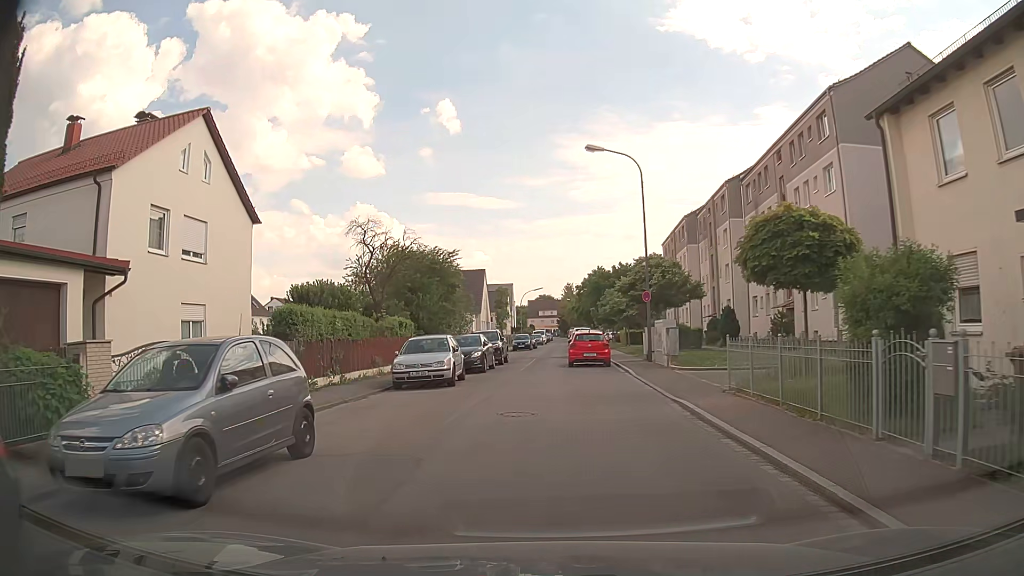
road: unclassified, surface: asphalt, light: Day
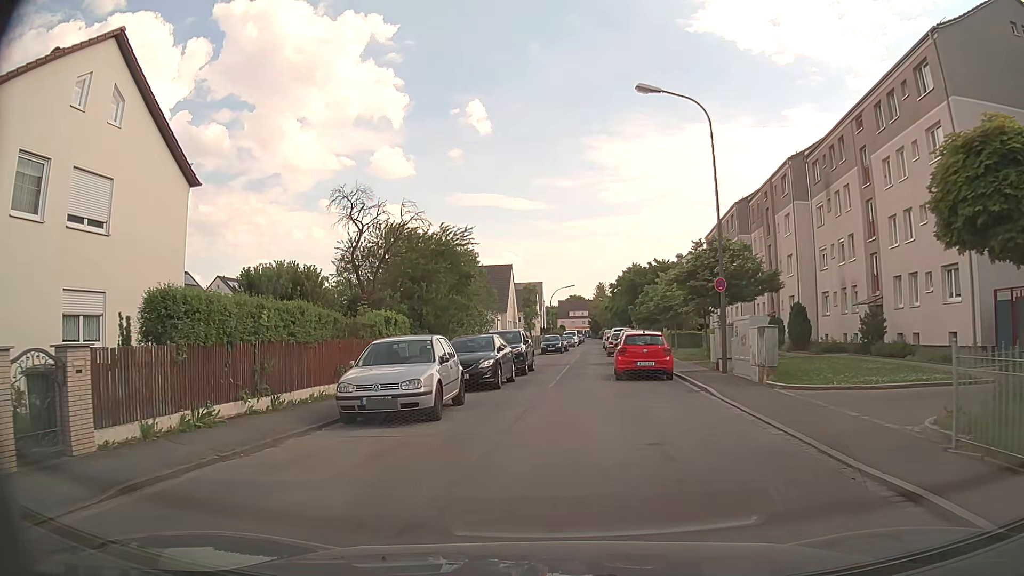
(-0.2, +7.4) m; -2°
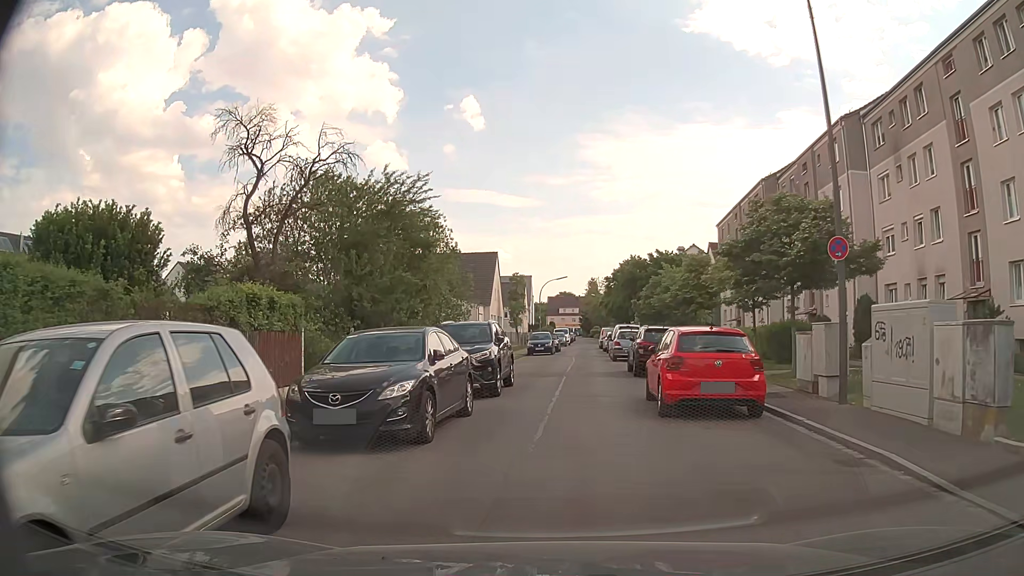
(-0.1, +9.3) m; +1°
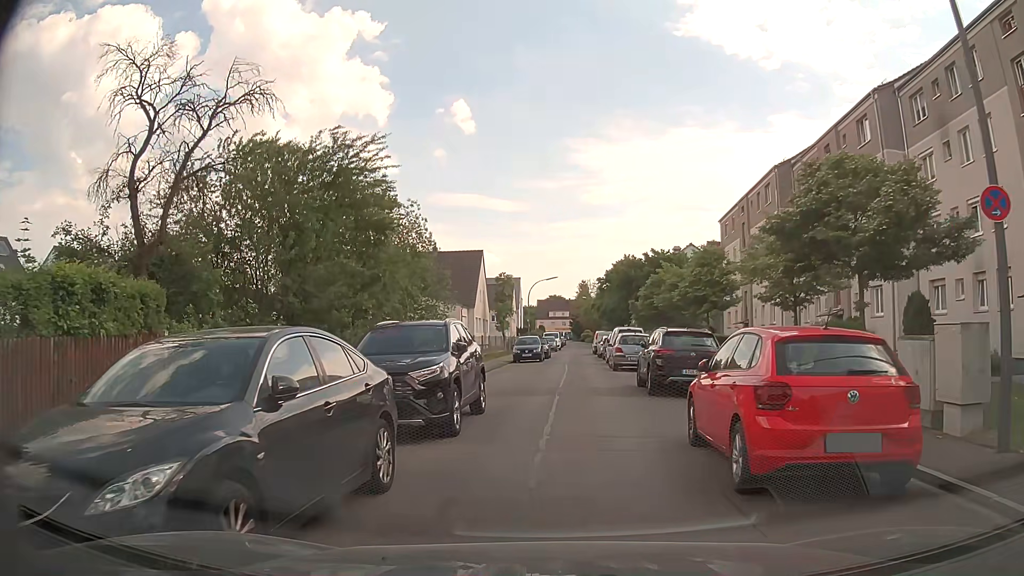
(0.0, +5.1) m; 0°
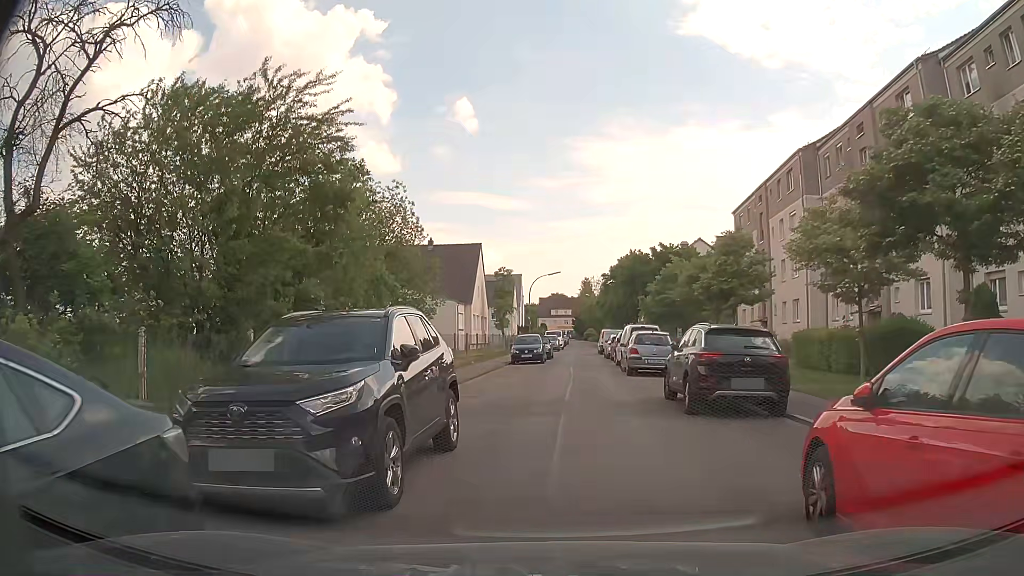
(0.0, +3.9) m; 0°
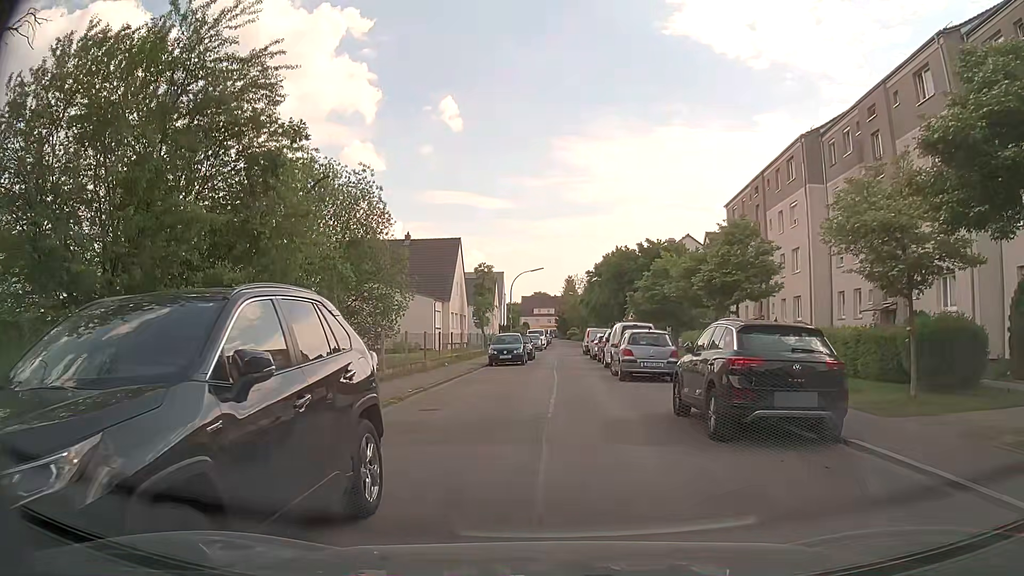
(0.0, +3.0) m; +1°
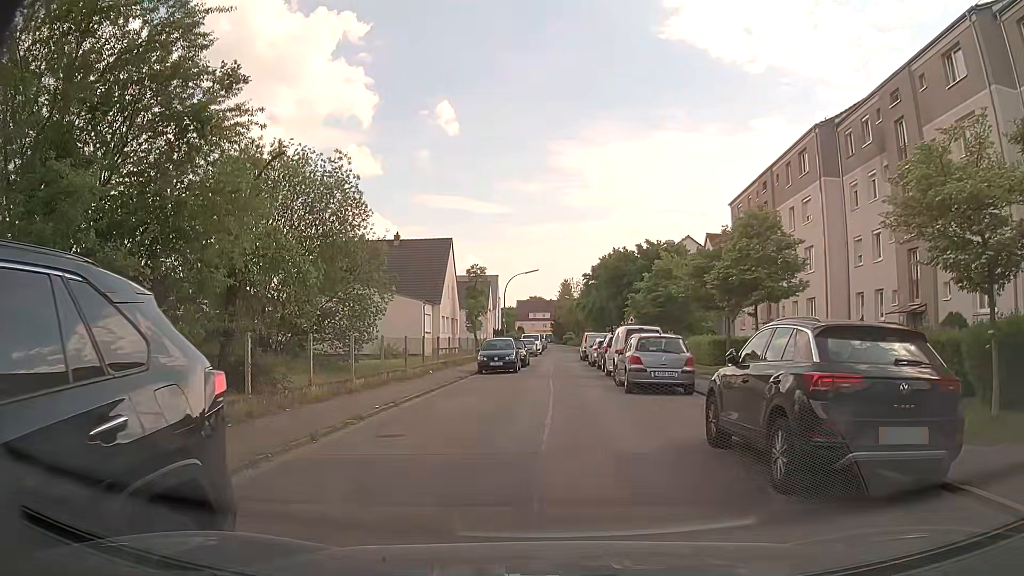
(0.0, +2.8) m; -1°
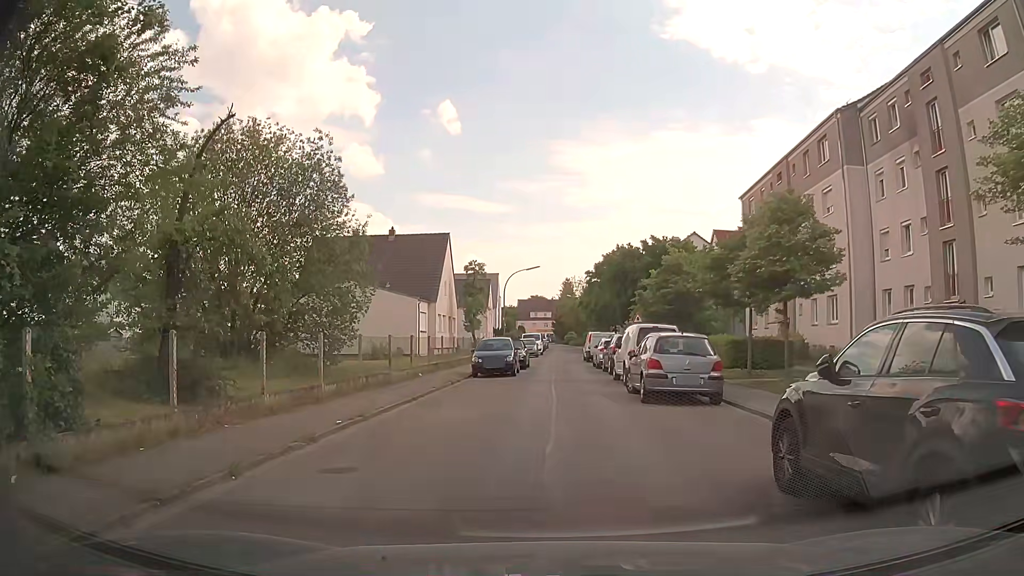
(+0.1, +2.6) m; +2°
(0, +10) (0, +20) (0, +30) (0, +40) (0, +50) (+1, +60) (+2, +70) (+2, +80) (+3, +90) (+3, +100) m
